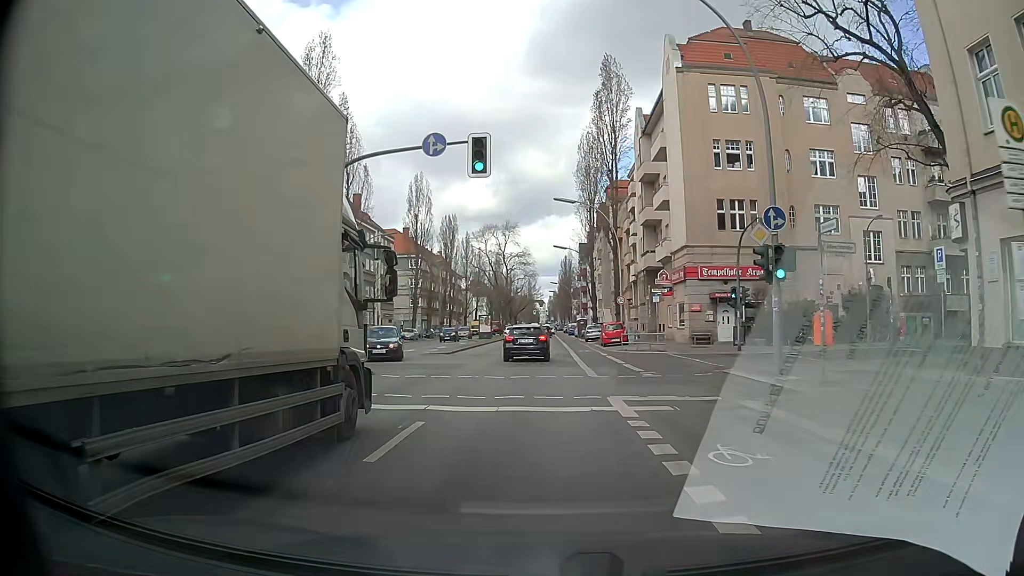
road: secondary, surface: asphalt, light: Day
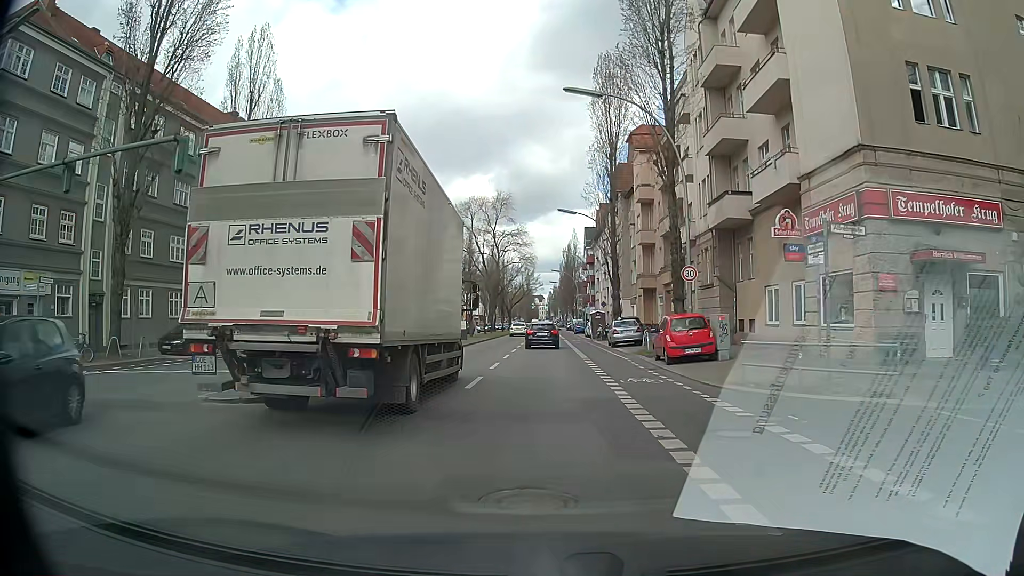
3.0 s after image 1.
(-0.1, +22.4) m; 0°
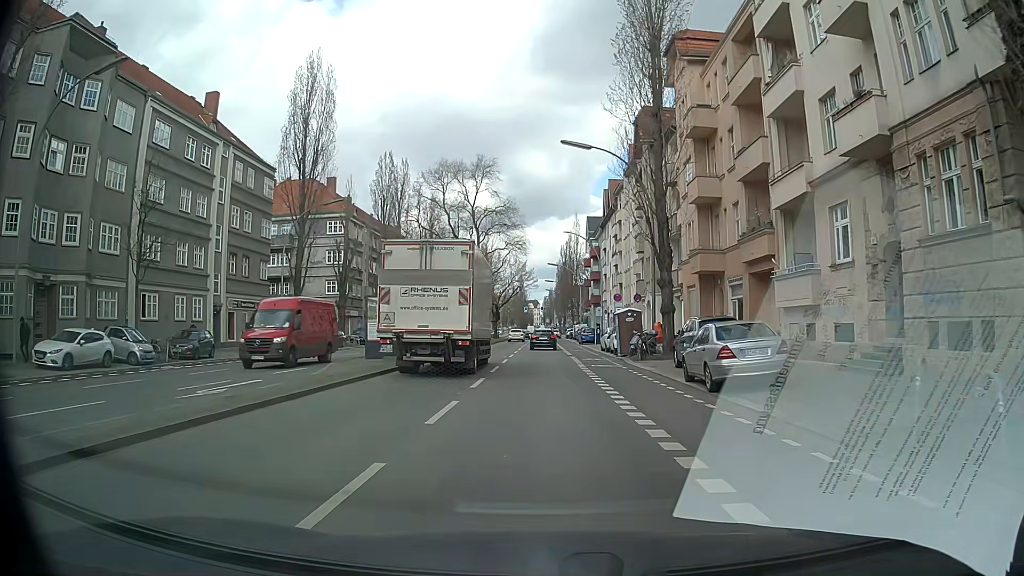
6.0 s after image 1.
(+0.1, +22.4) m; 0°
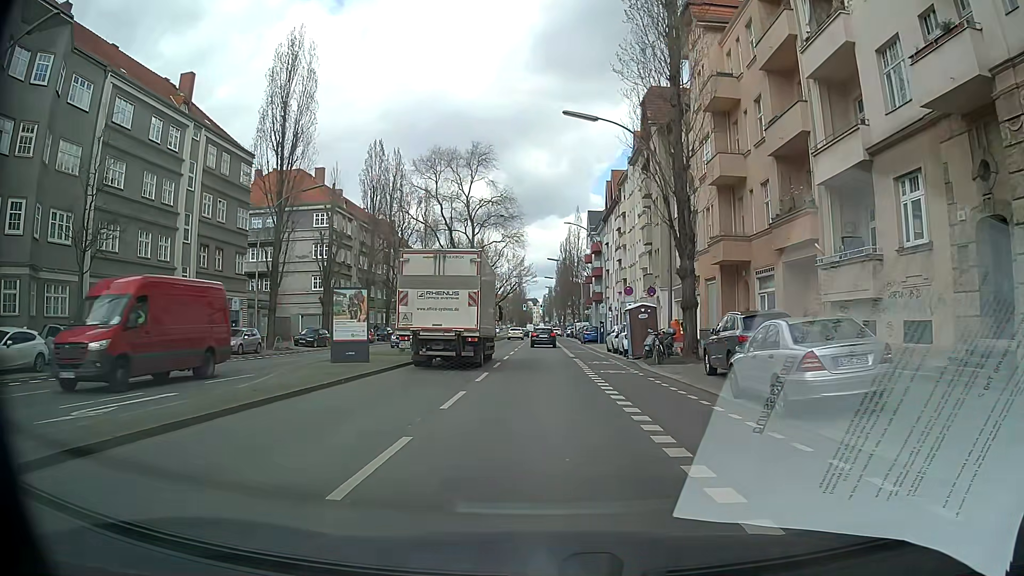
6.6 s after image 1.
(0.0, +4.5) m; 0°
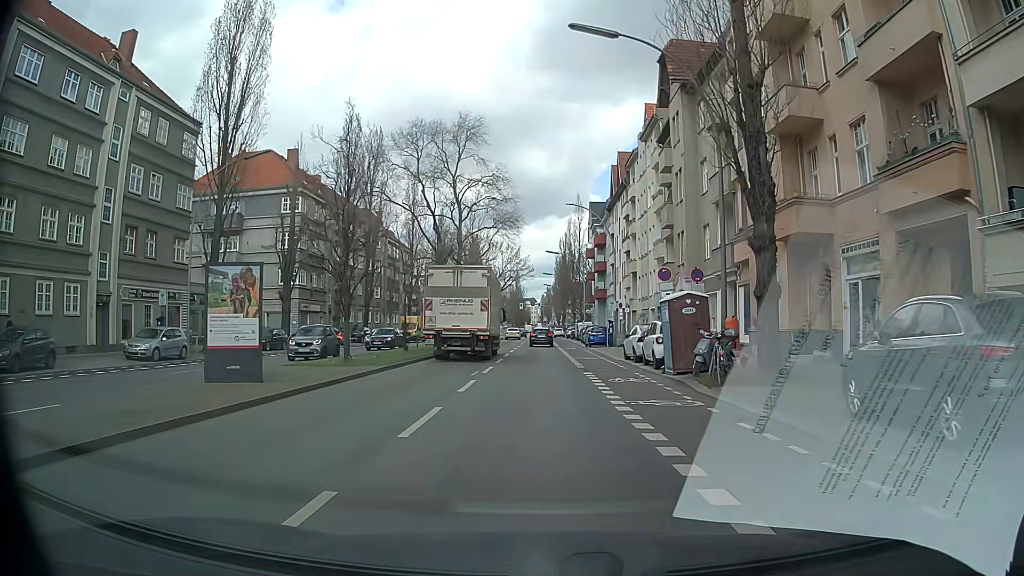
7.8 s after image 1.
(0.0, +8.9) m; 0°
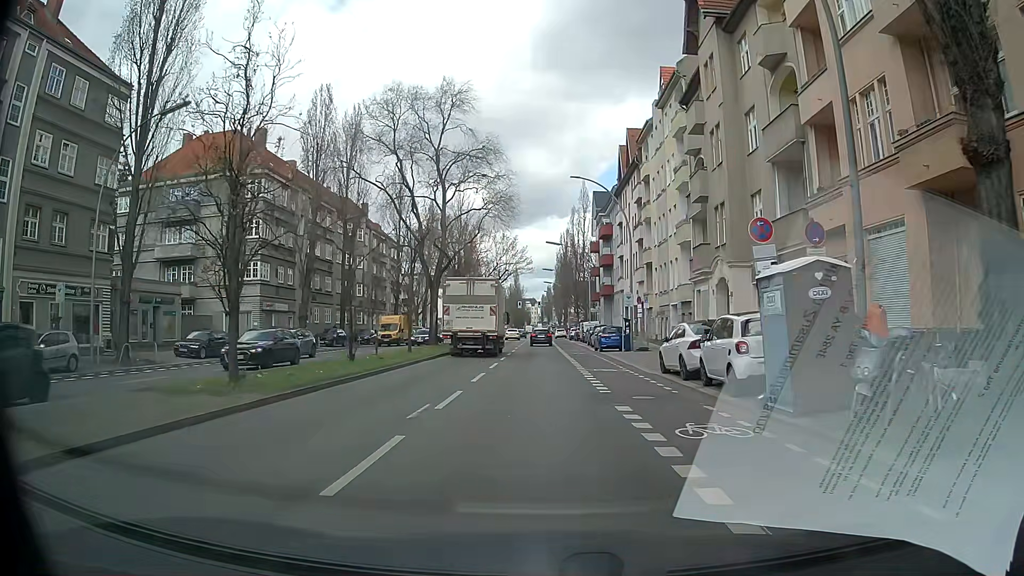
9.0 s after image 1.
(+0.1, +9.0) m; +1°
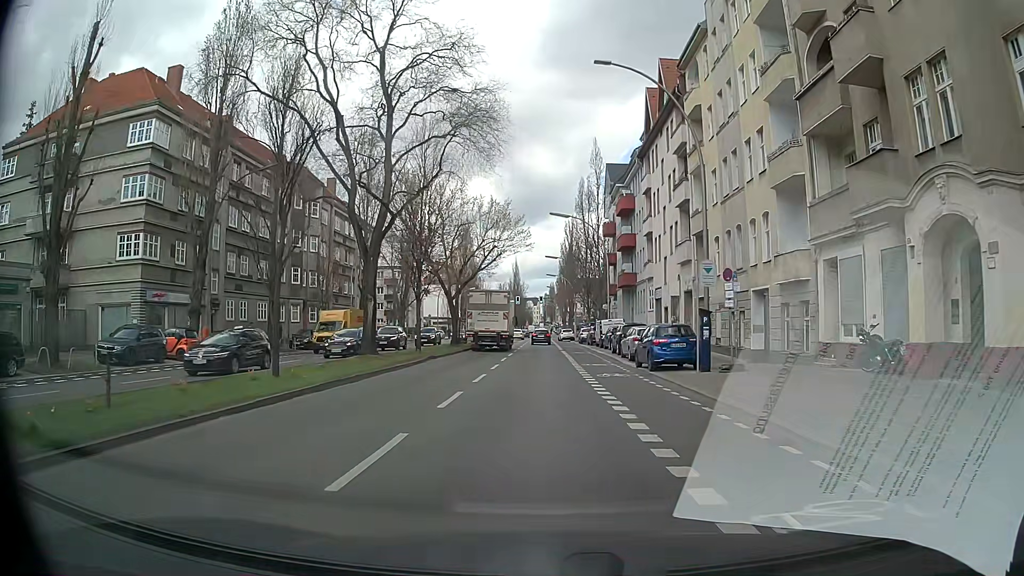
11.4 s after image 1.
(-0.1, +17.9) m; +1°
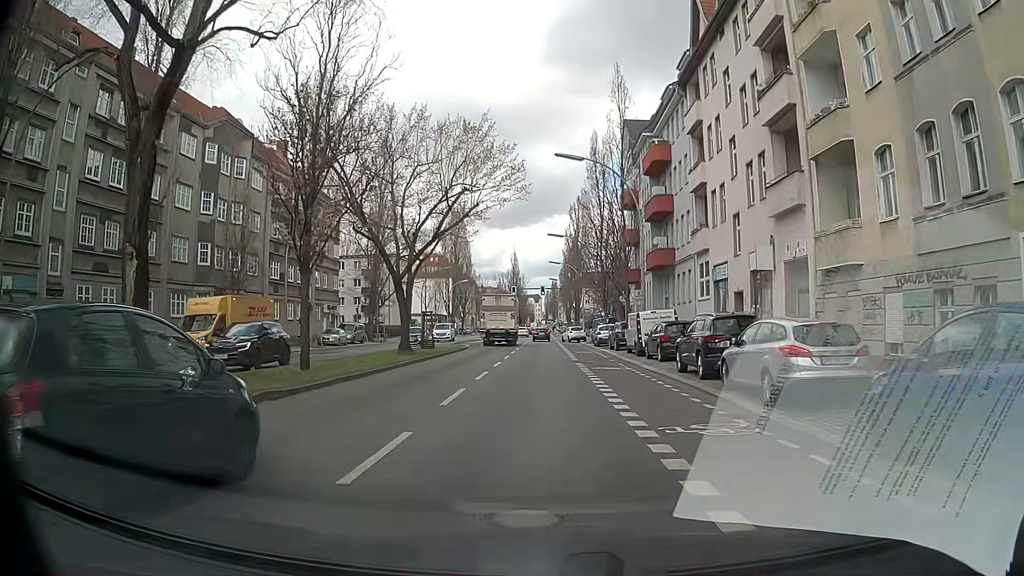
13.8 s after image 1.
(-0.3, +17.9) m; -1°
(0, +10) (0, +20) (0, +30) (0, +40) (0, +50) (0, +60) (0, +70) (0, +80) (0, +90) (0, +100) m
